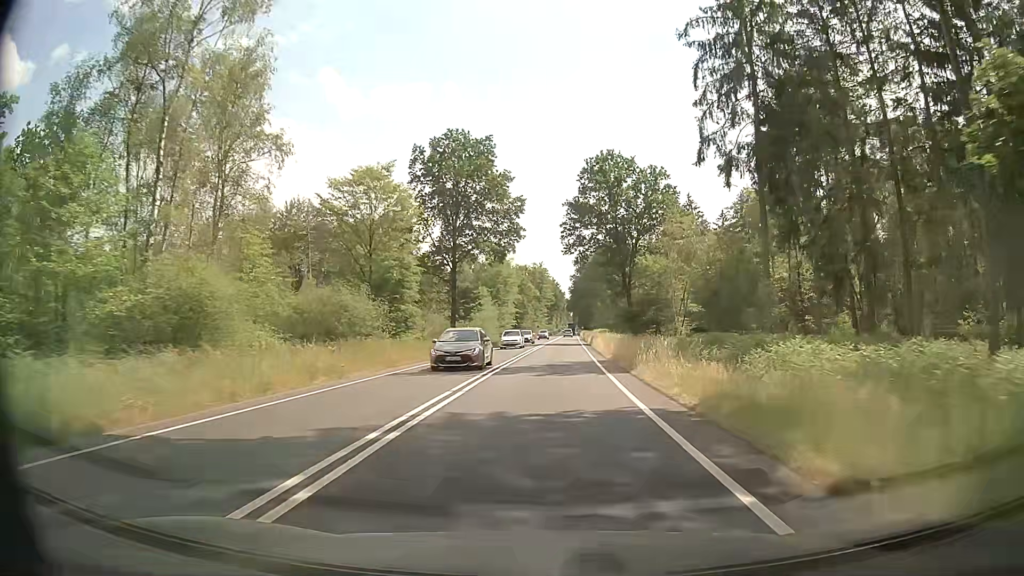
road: primary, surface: asphalt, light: Day
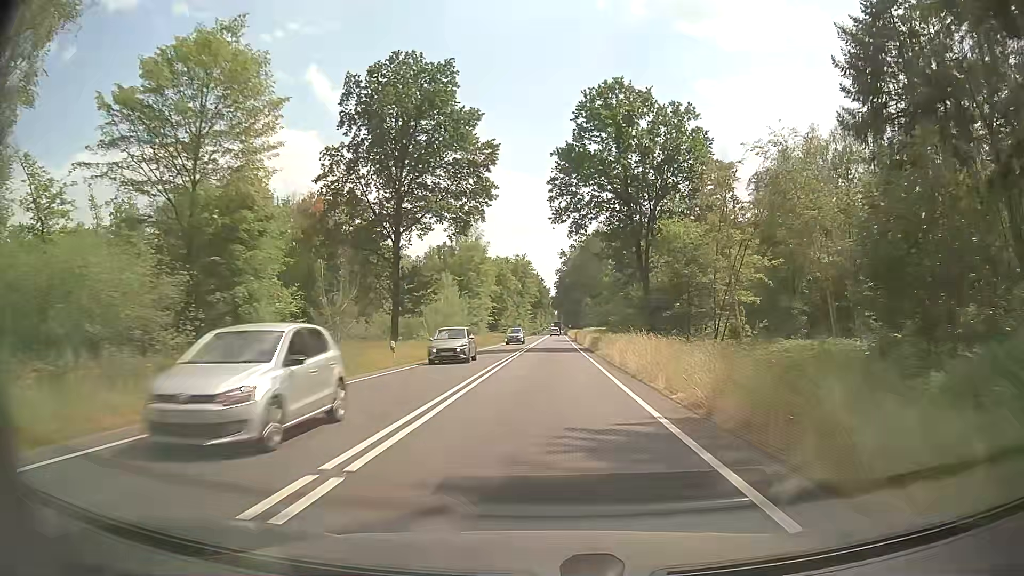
(+0.4, +20.2) m; +2°
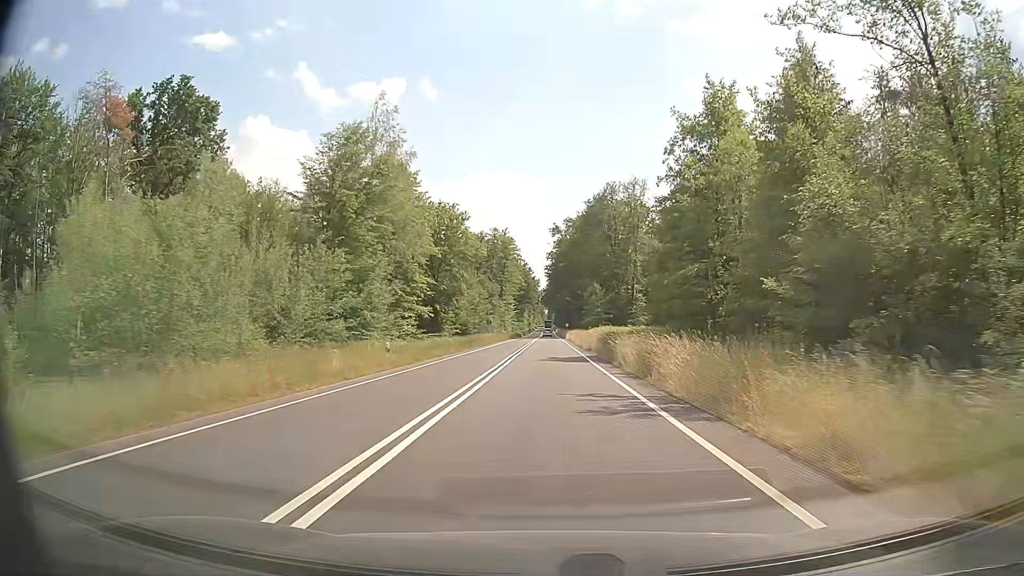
(+0.6, +50.2) m; +2°
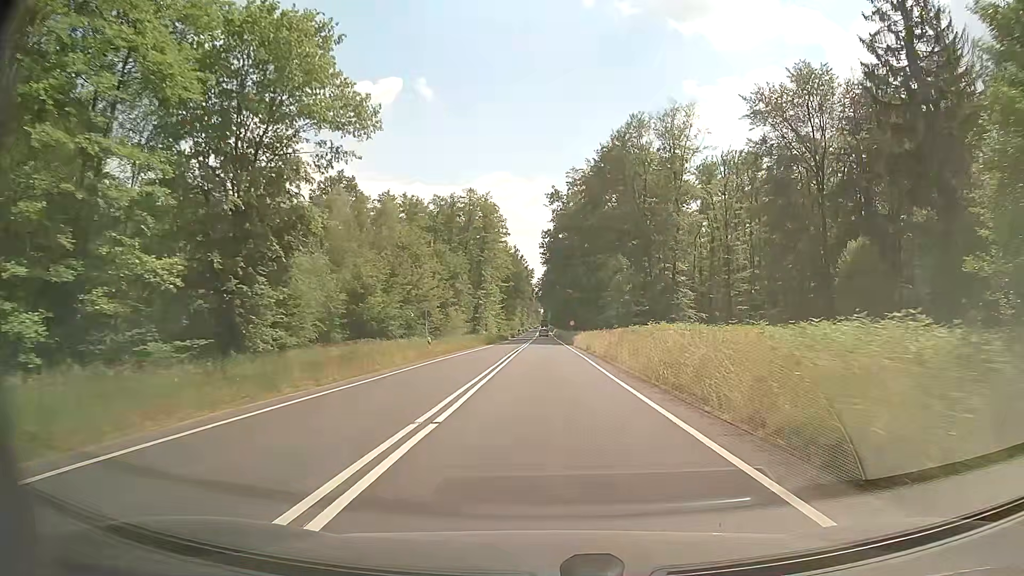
(-0.6, +40.0) m; -1°
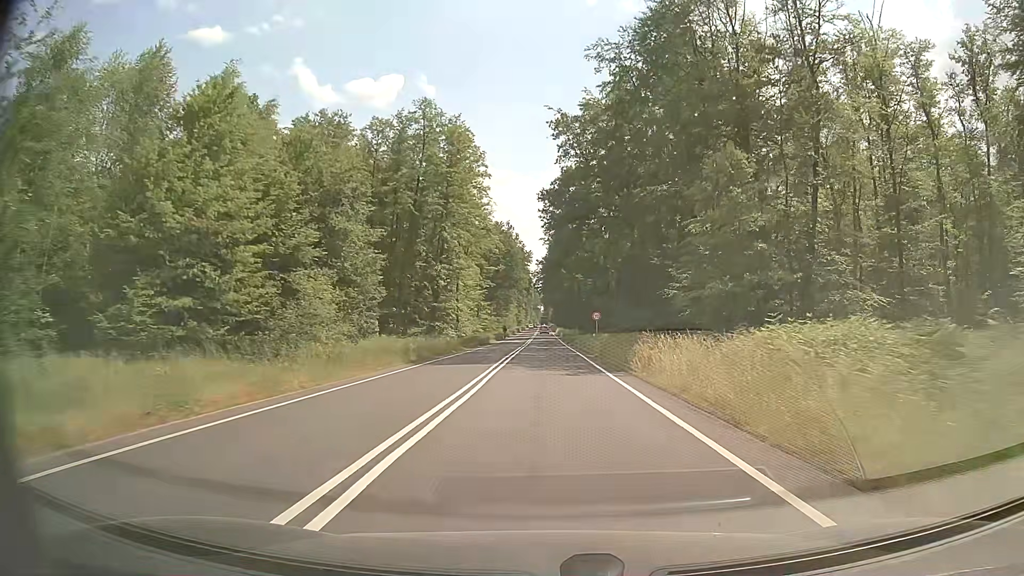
(+0.2, +40.1) m; 0°
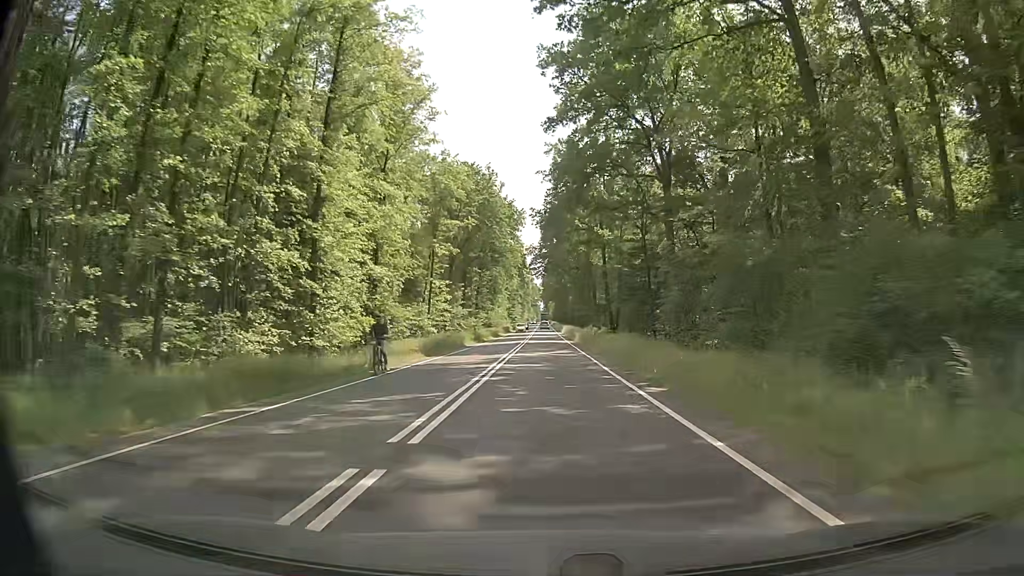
(+0.1, +50.5) m; 0°
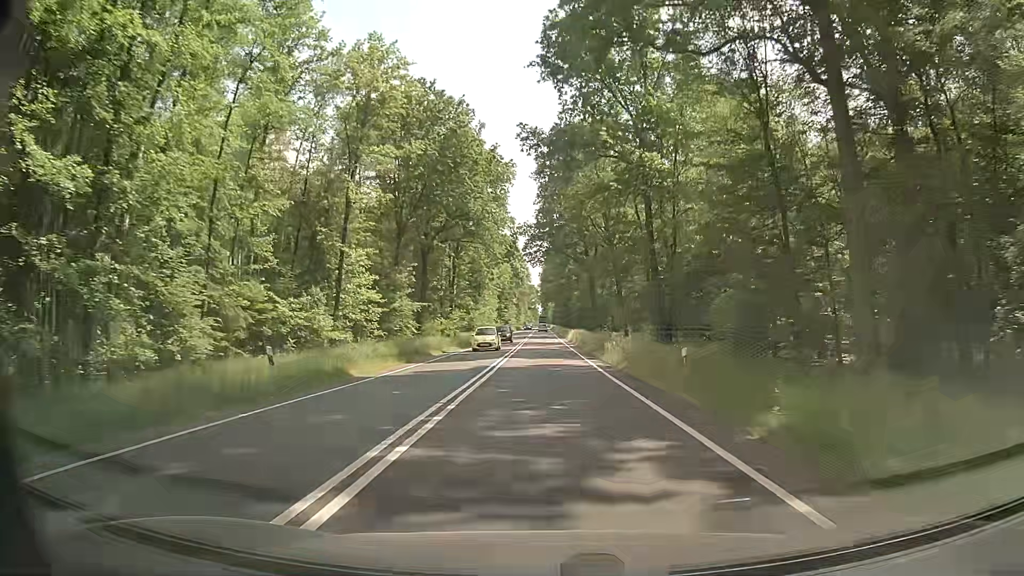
(0.0, +30.6) m; -1°
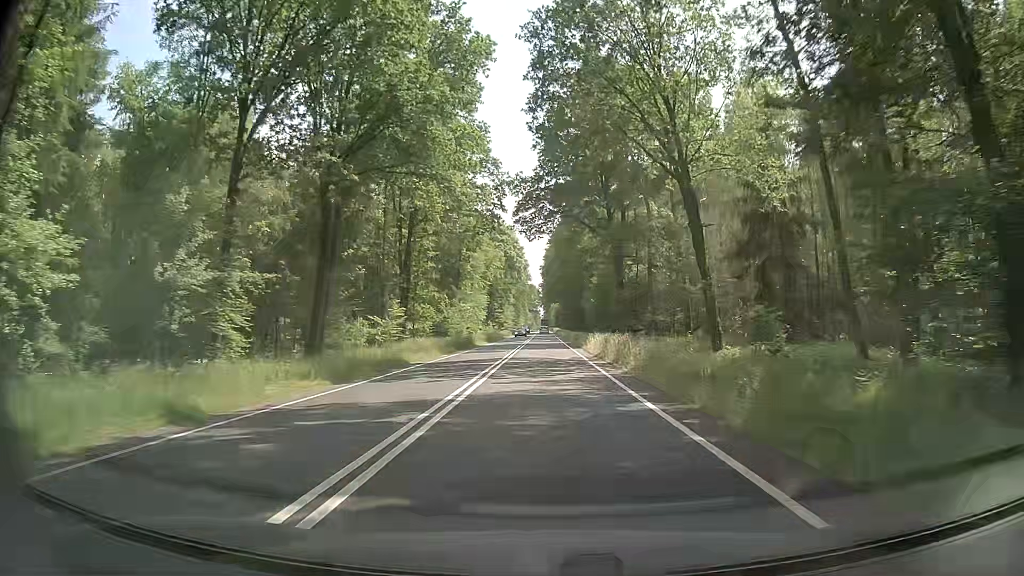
(+0.5, +30.6) m; +1°
(0, +10) (0, +20) (0, +30) (0, +40) (0, +50) (0, +60) (0, +70) (-1, +80) (-1, +90) (-1, +100) m
